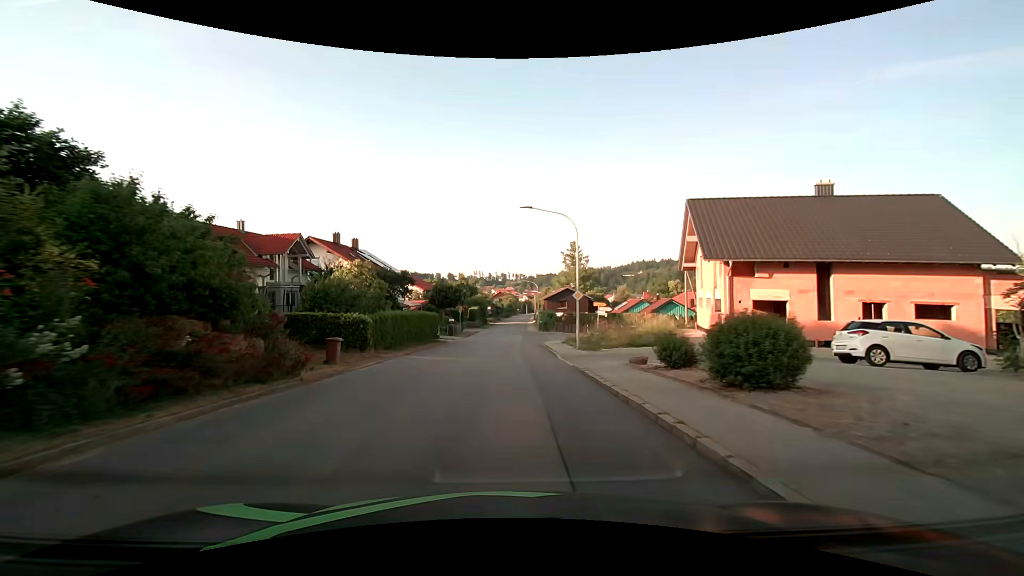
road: tertiary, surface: asphalt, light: Day
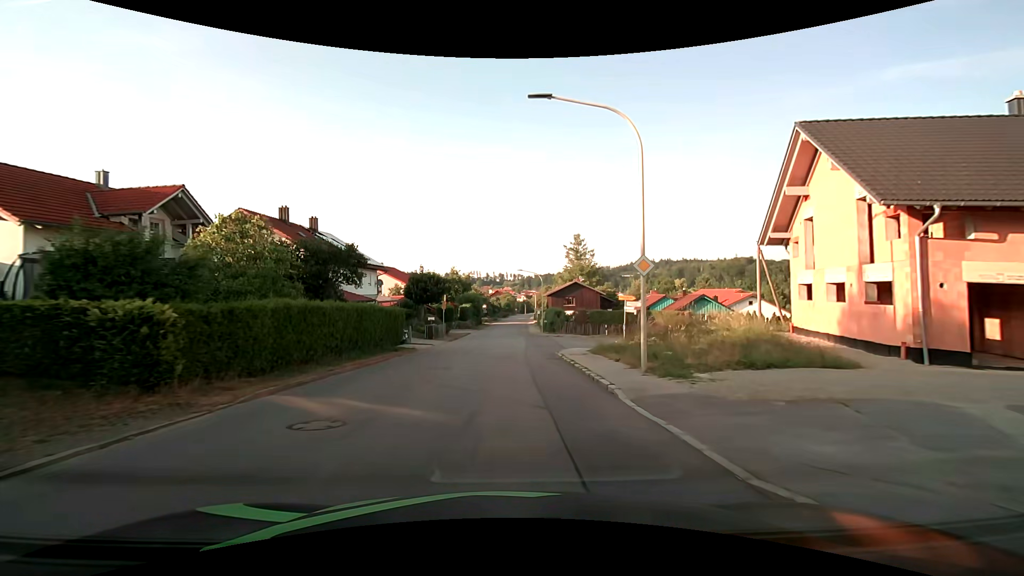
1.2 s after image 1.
(0.0, +12.6) m; 0°
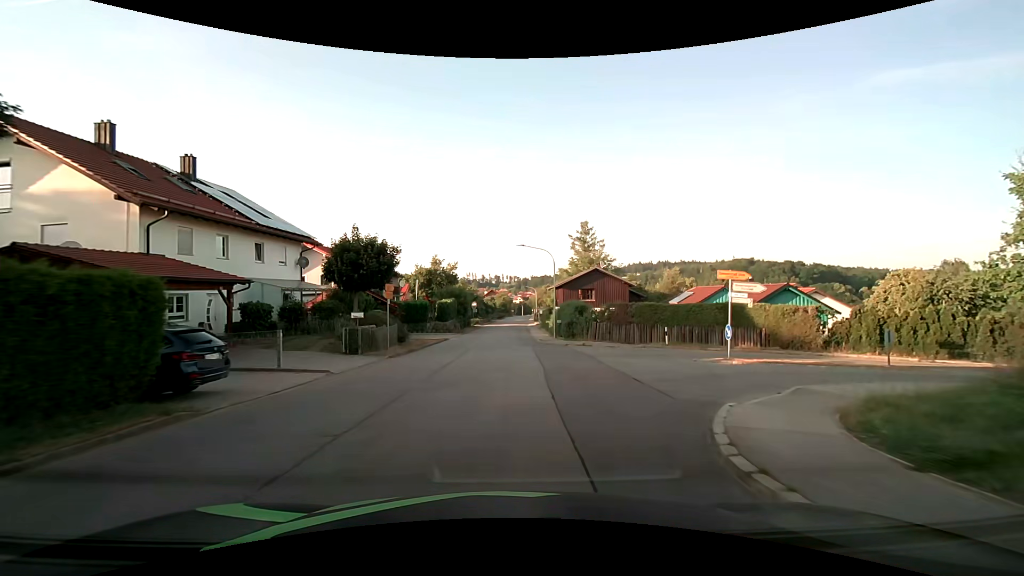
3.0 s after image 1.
(0.0, +18.8) m; 0°
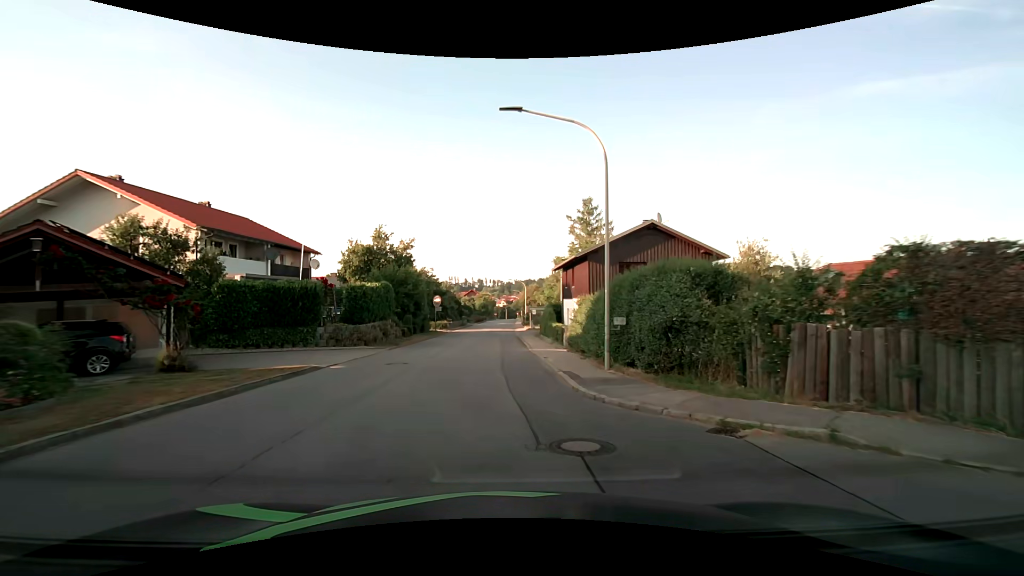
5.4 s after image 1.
(+0.4, +24.8) m; +2°
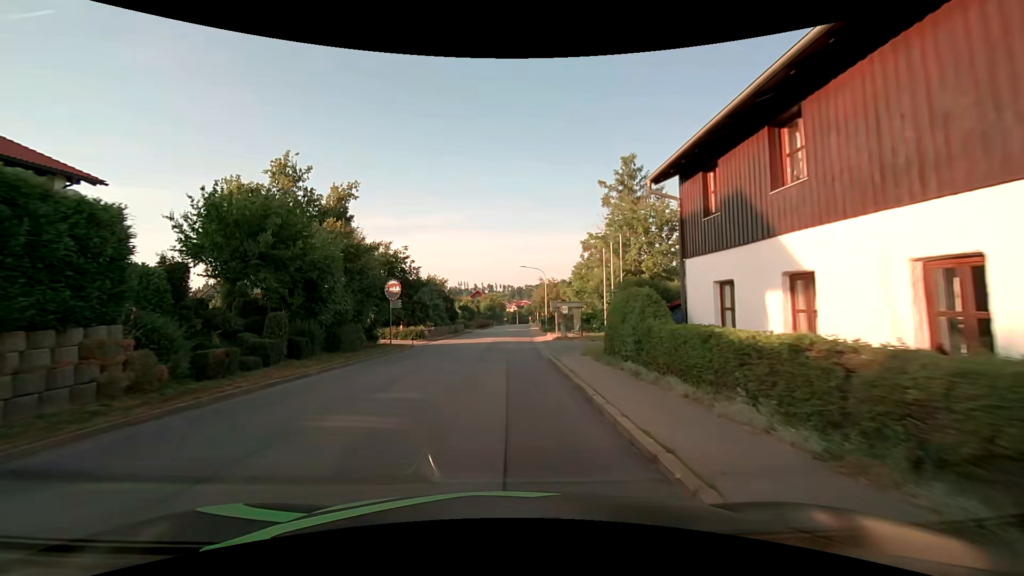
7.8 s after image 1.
(-0.3, +23.9) m; -2°
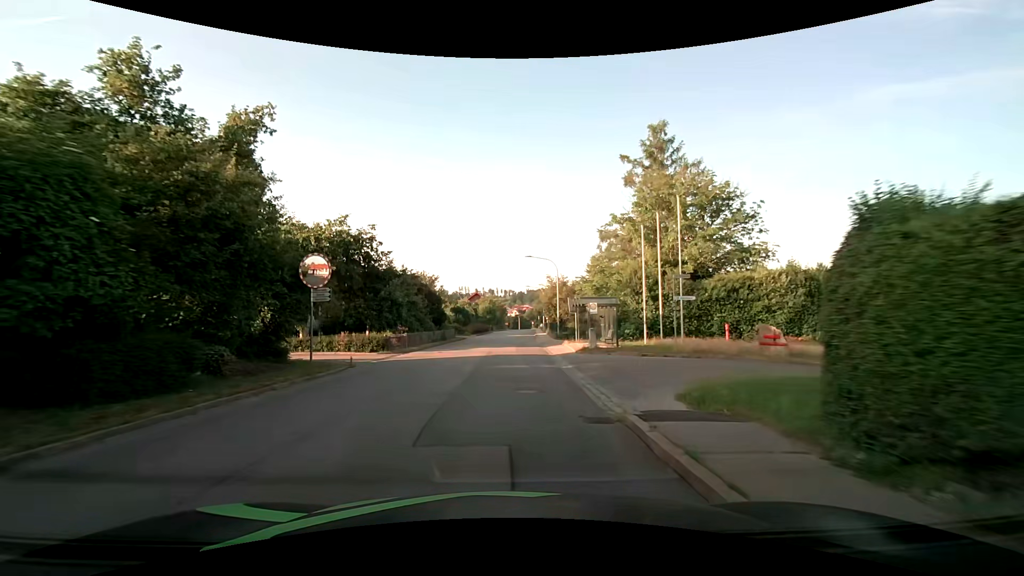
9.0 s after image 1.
(-0.1, +11.8) m; 0°
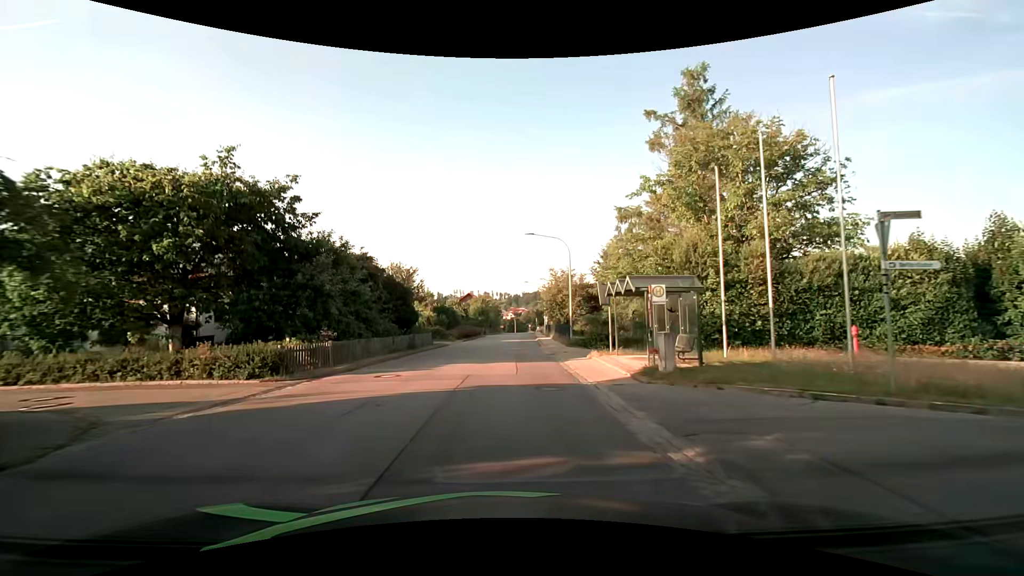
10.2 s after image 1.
(+0.1, +11.9) m; 0°
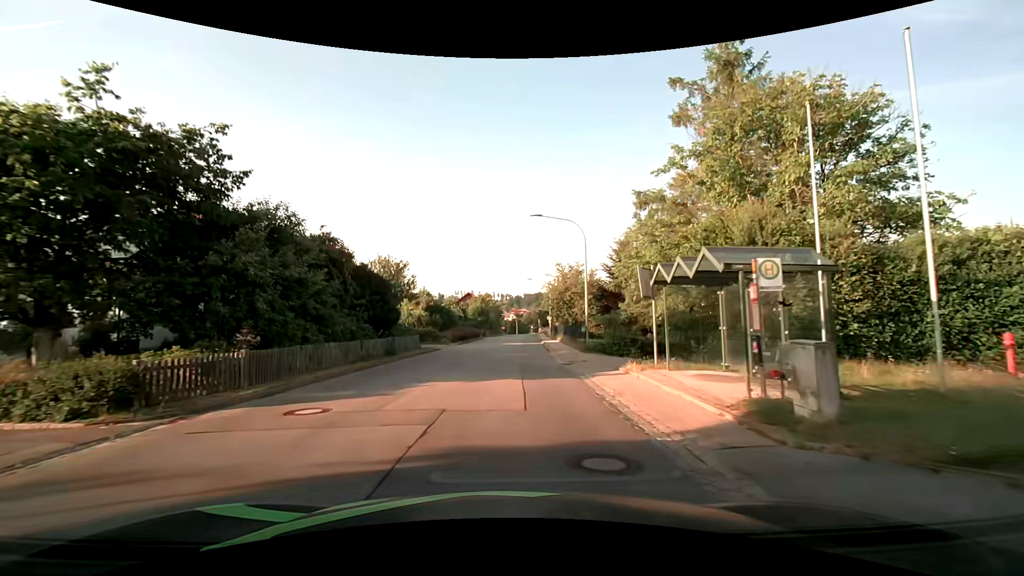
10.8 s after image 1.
(0.0, +5.9) m; 0°
(0, +10) (0, +20) (+1, +30) (+1, +40) (+2, +50) (+2, +60) (+3, +70) (+3, +80) (+4, +90) (+5, +100) m
